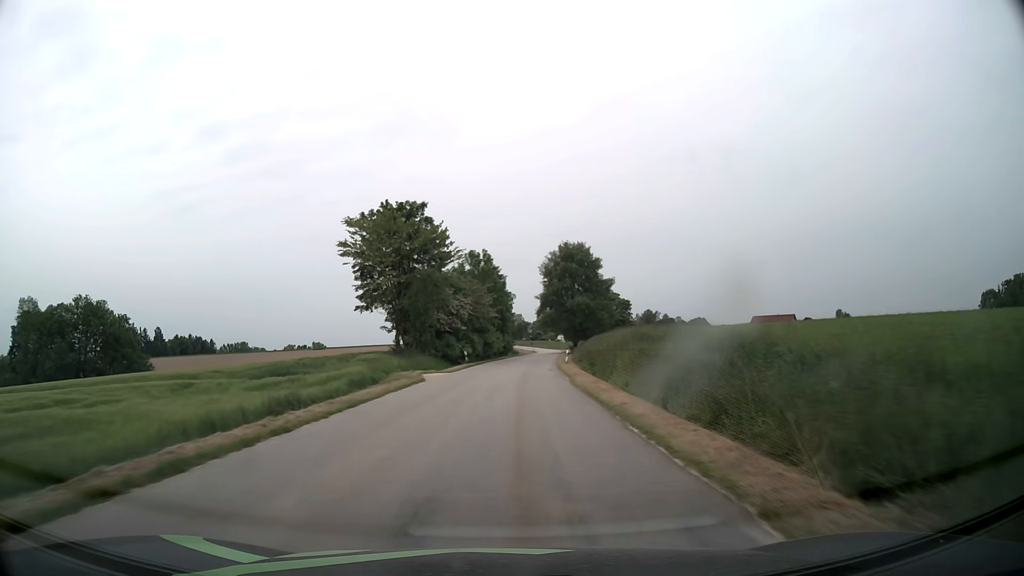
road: tertiary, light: Day
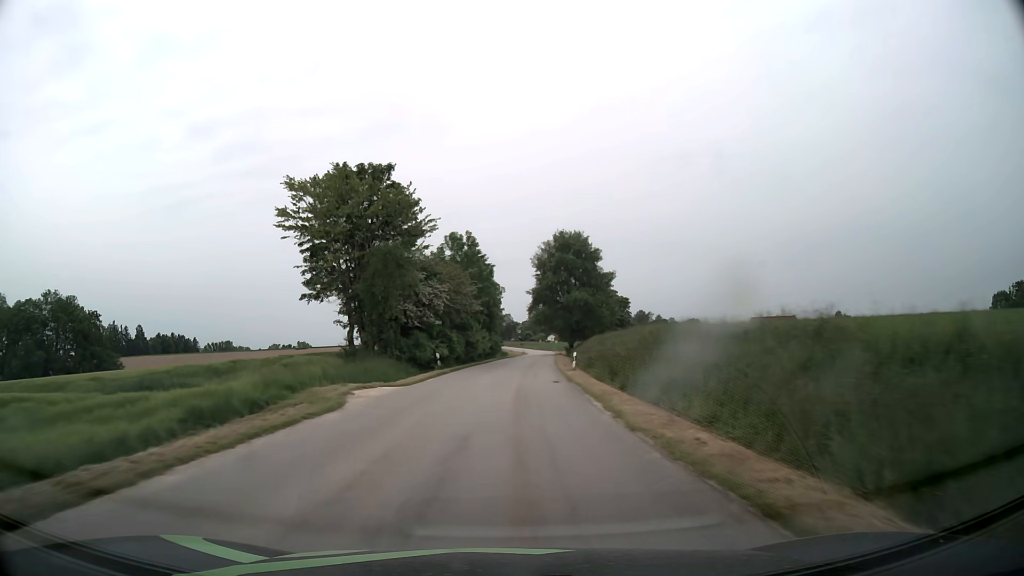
(+0.1, +12.0) m; +1°
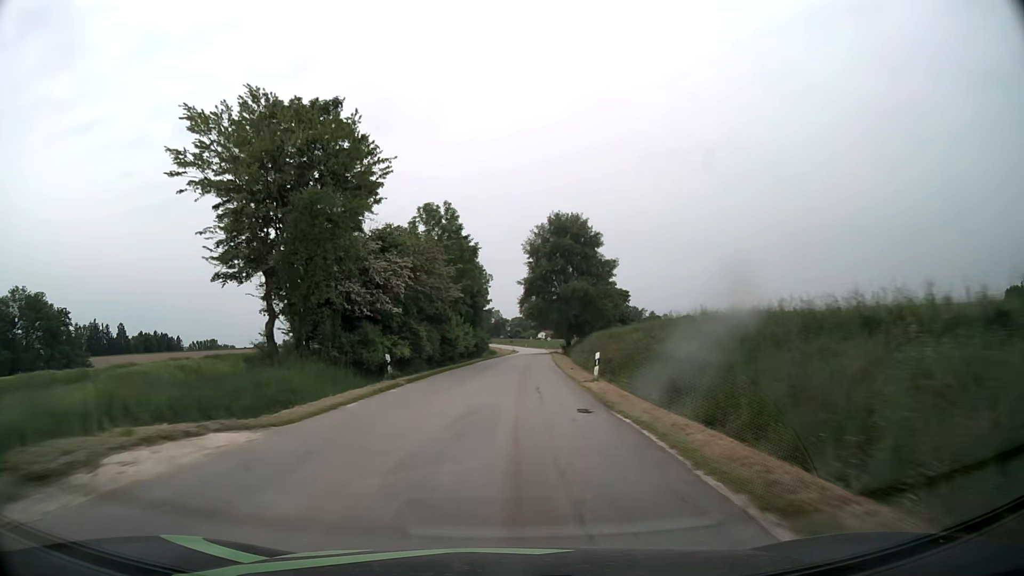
(+0.1, +12.0) m; +1°
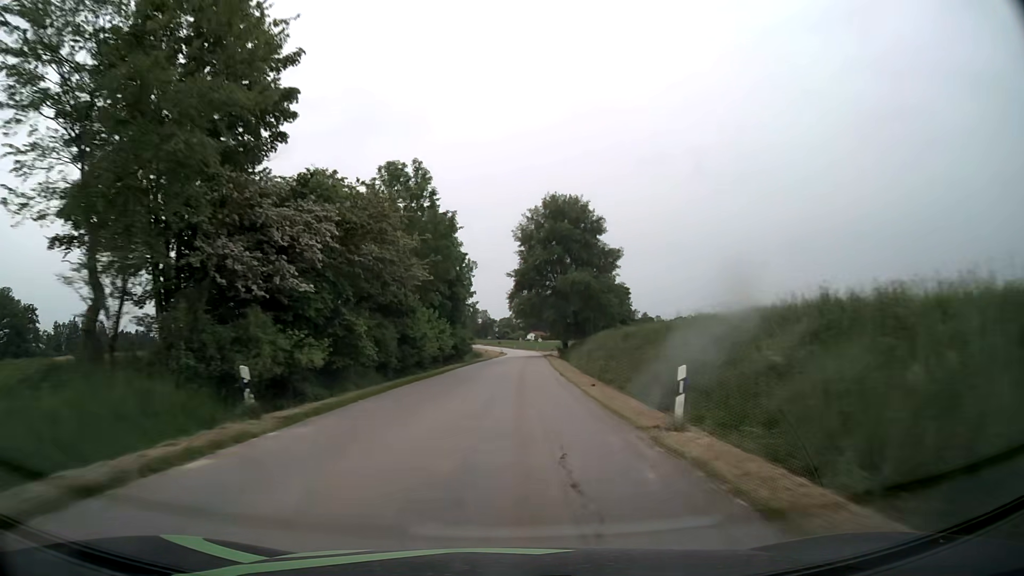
(+0.1, +12.0) m; +1°
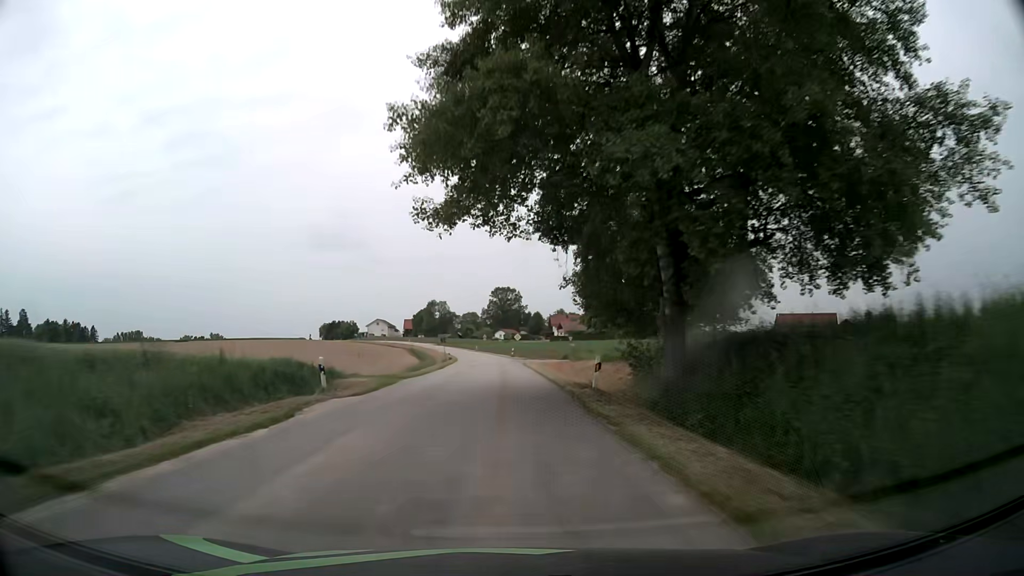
(+1.9, +60.0) m; +3°
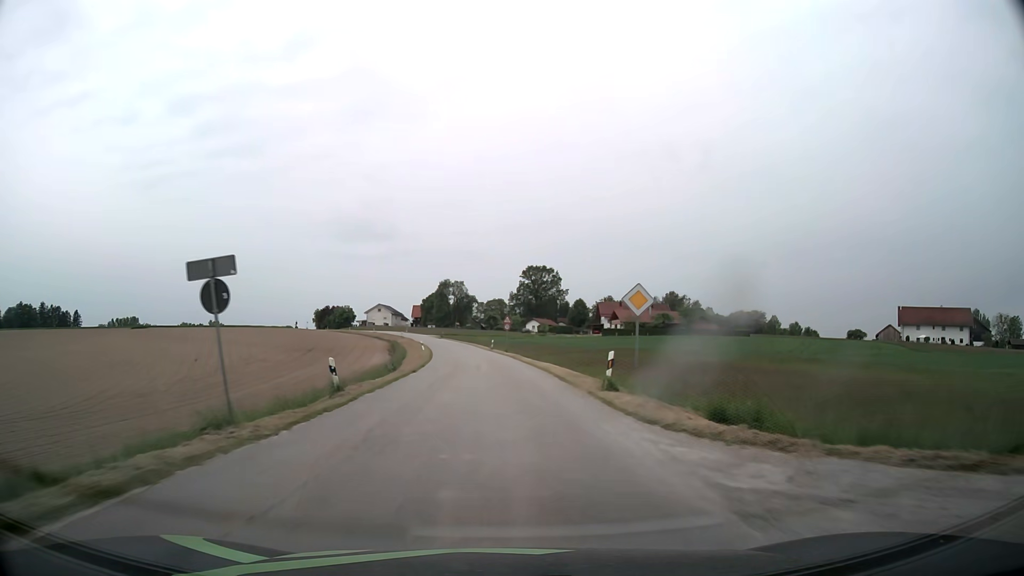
(-1.0, +58.7) m; -2°
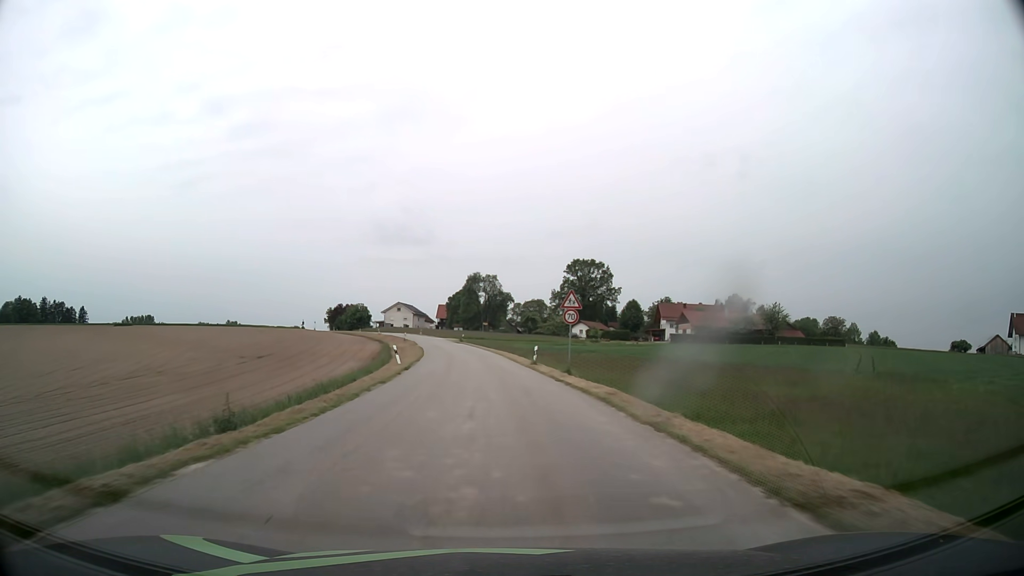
(-0.9, +33.0) m; -3°
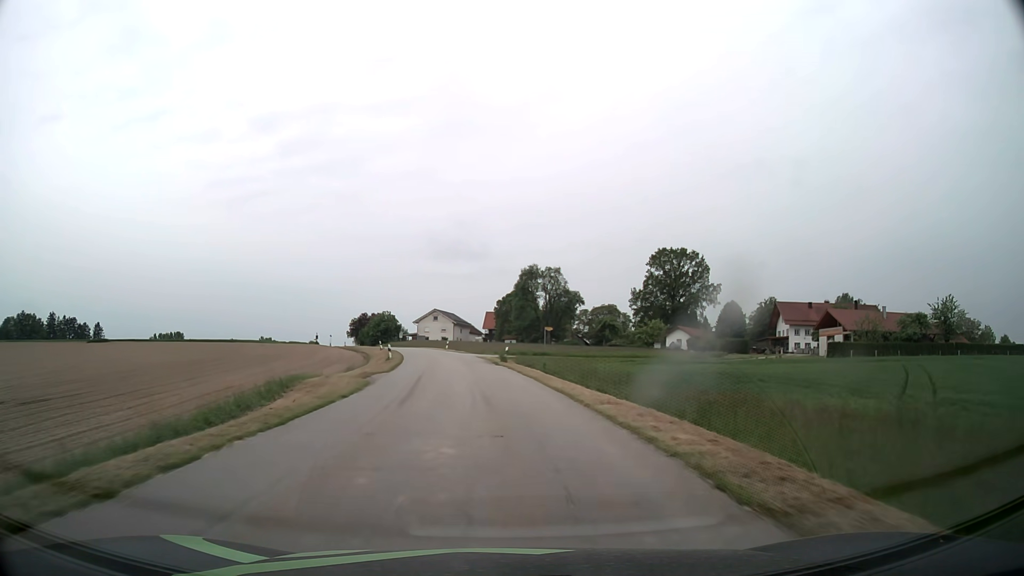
(-1.6, +42.3) m; -5°
(0, +10) (-1, +20) (-1, +30) (-3, +40) (-4, +50) (-6, +60) (-8, +69) (-10, +79) (-13, +89) (-16, +98) m
